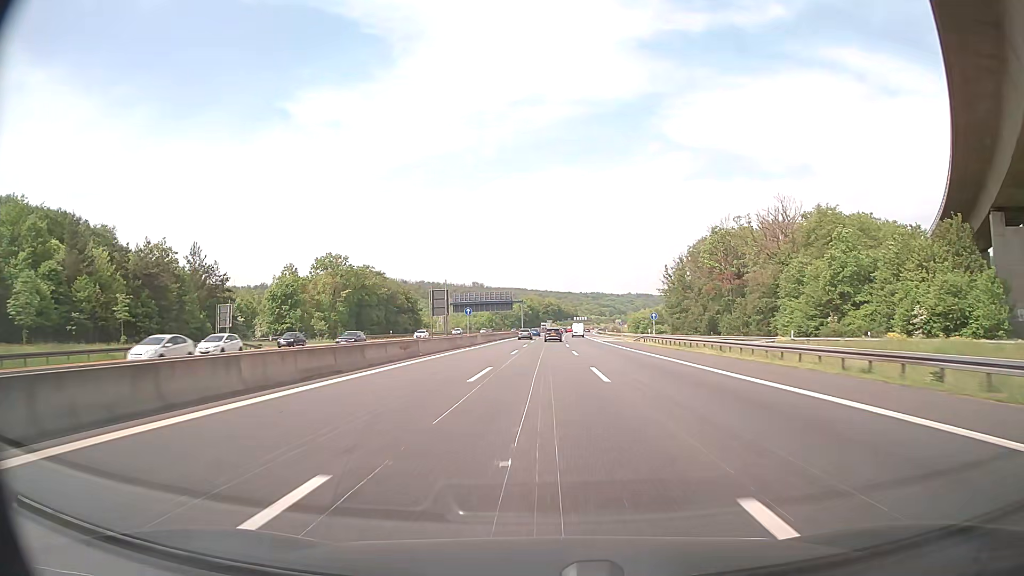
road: motorway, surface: asphalt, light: Day
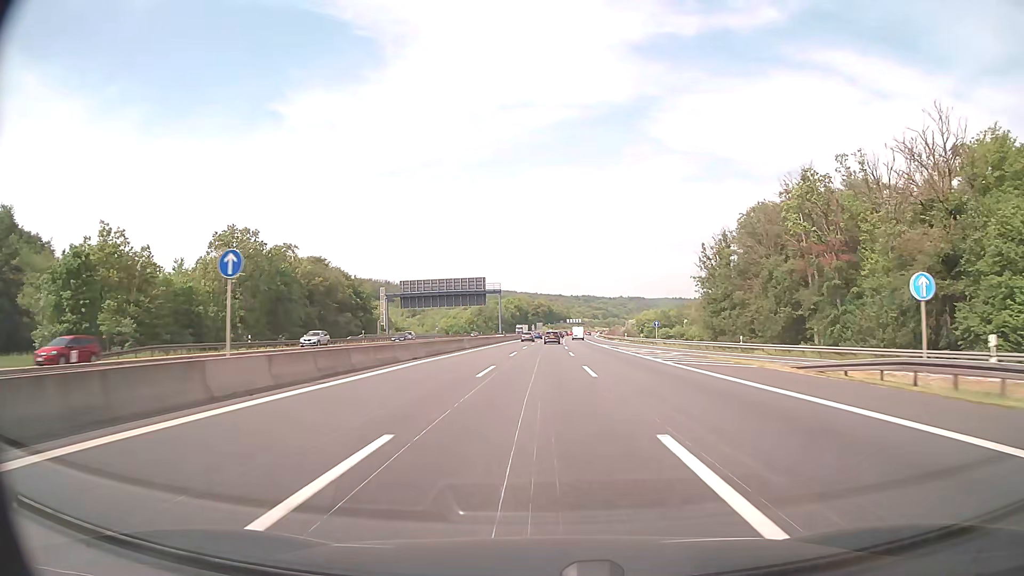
(+0.4, +50.4) m; +1°
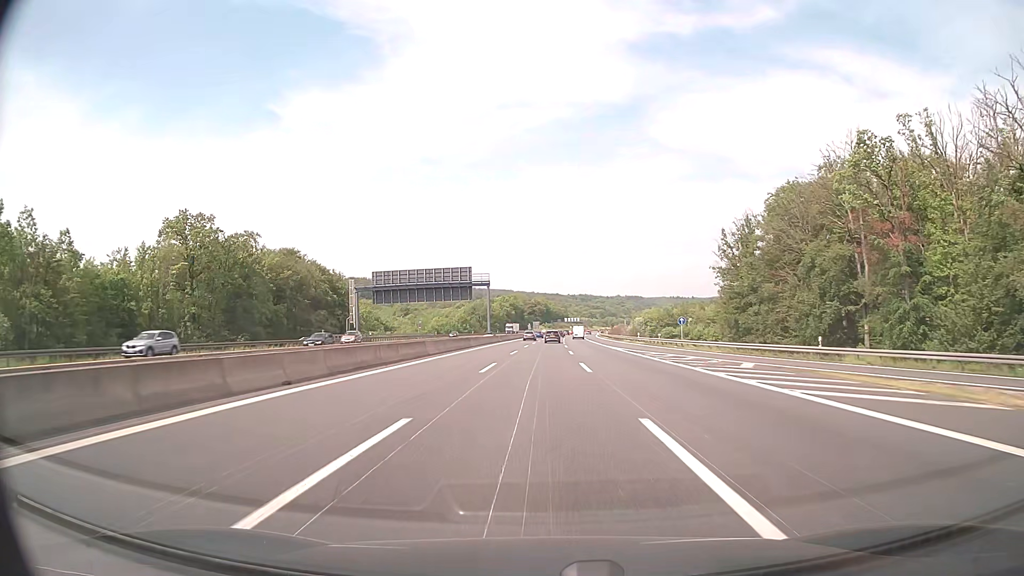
(+0.1, +16.6) m; 0°
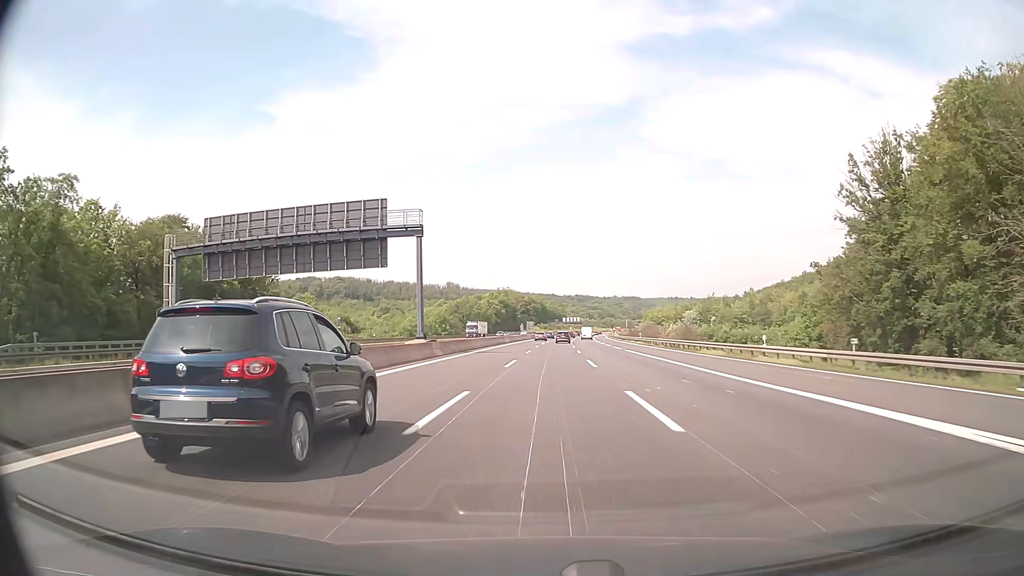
(0.0, +49.5) m; 0°
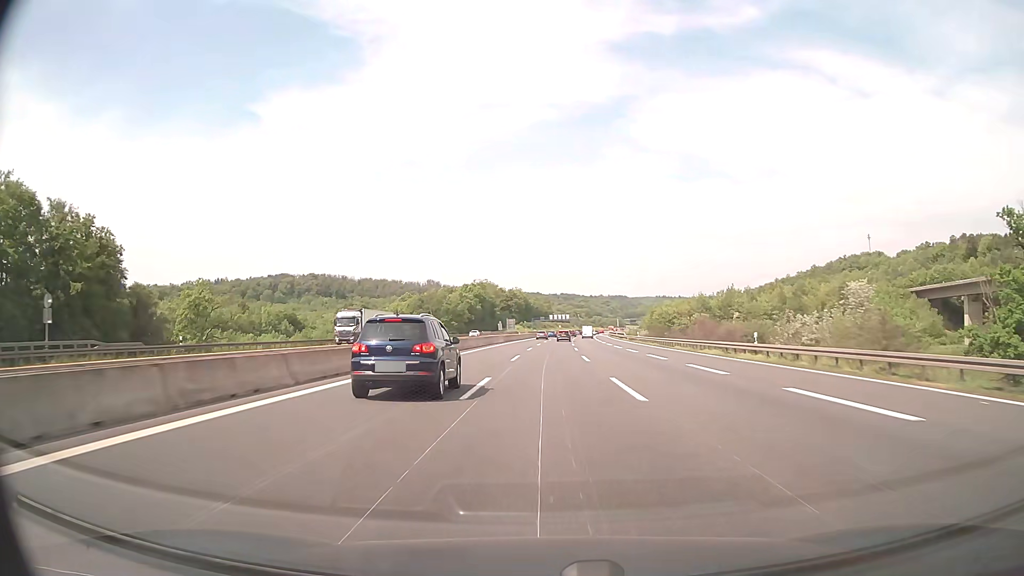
(+0.6, +49.7) m; +1°
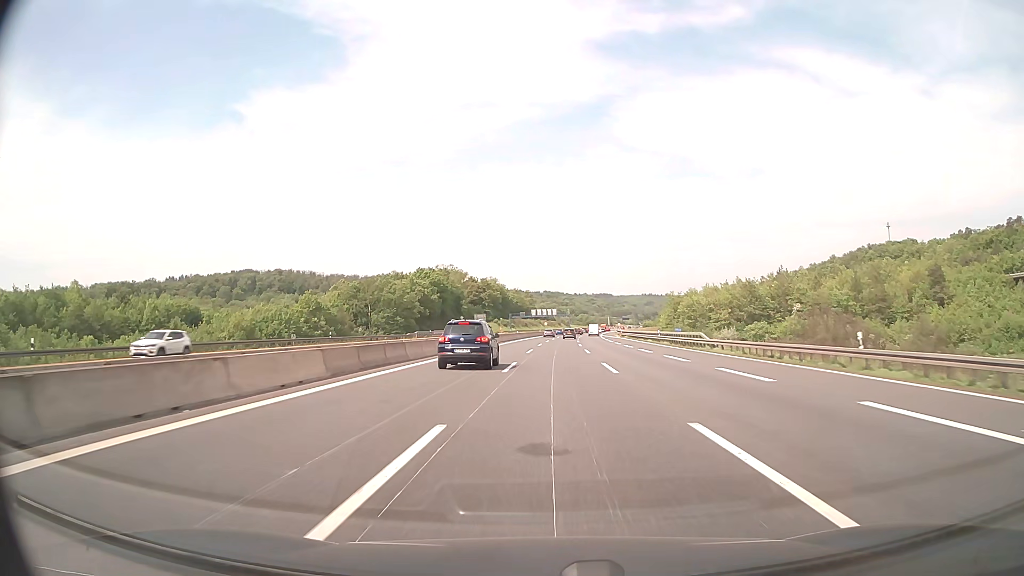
(+0.8, +63.3) m; +2°
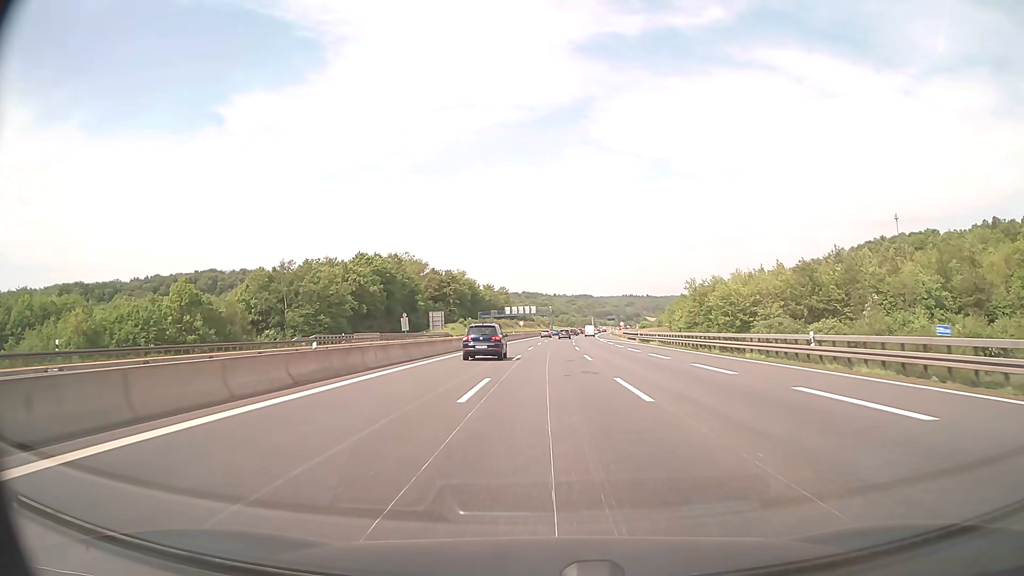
(+0.7, +44.3) m; +2°
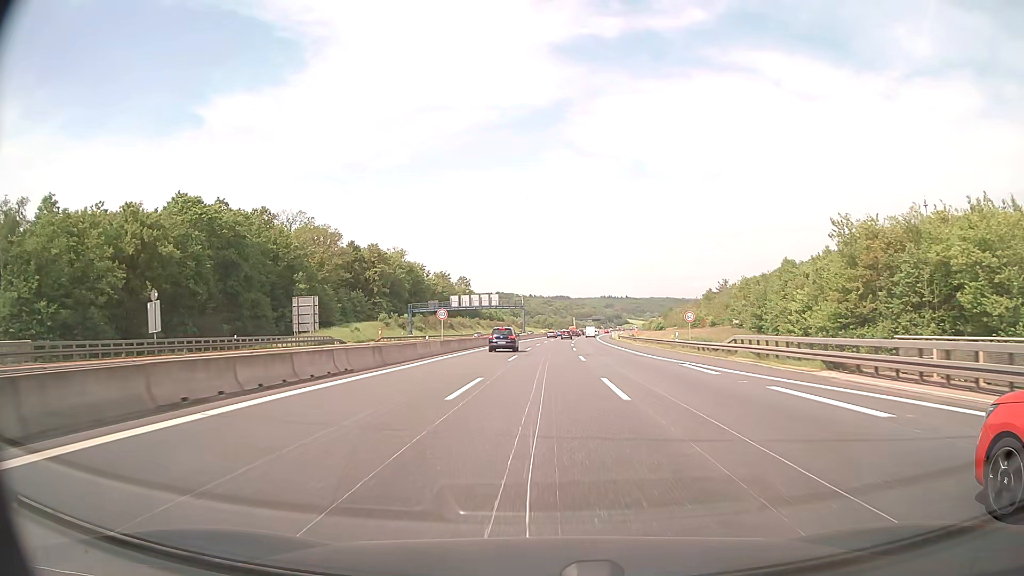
(+1.5, +71.1) m; +2°
(0, +10) (0, +20) (0, +30) (0, +40) (+1, +50) (+1, +60) (+1, +70) (+2, +80) (+2, +90) (+3, +100) m
